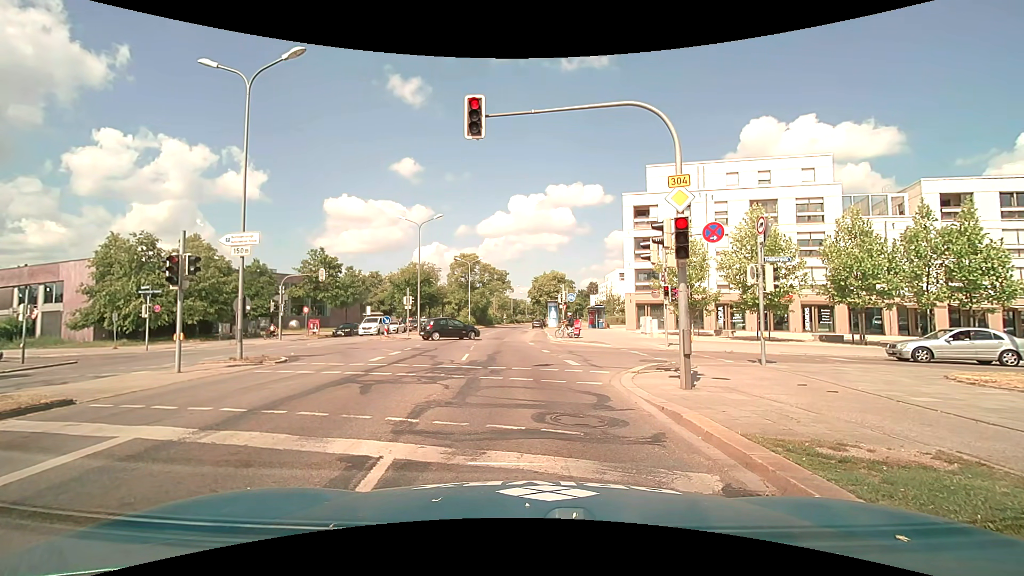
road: primary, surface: asphalt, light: Day
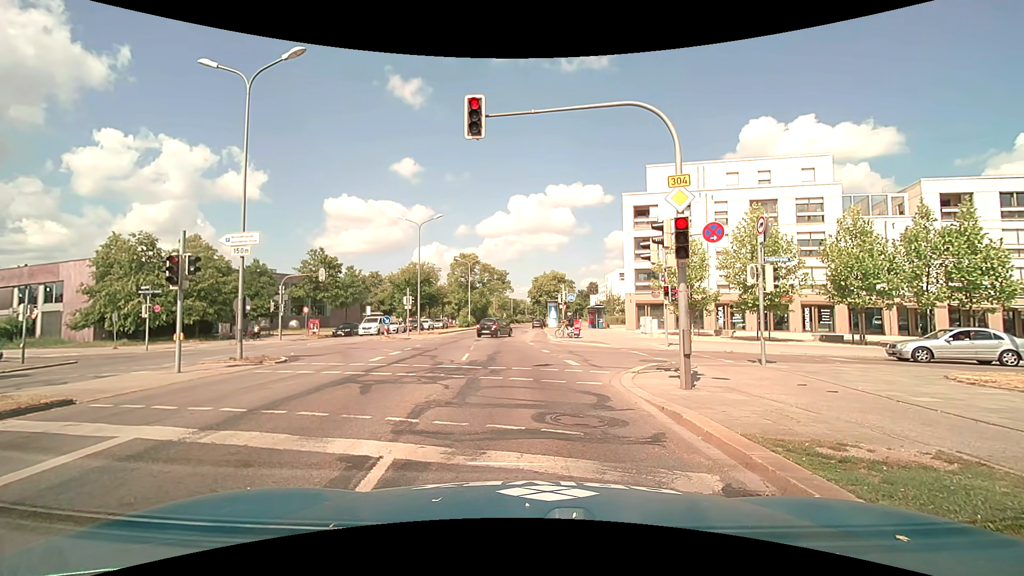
(0.0, 0.0) m; 0°
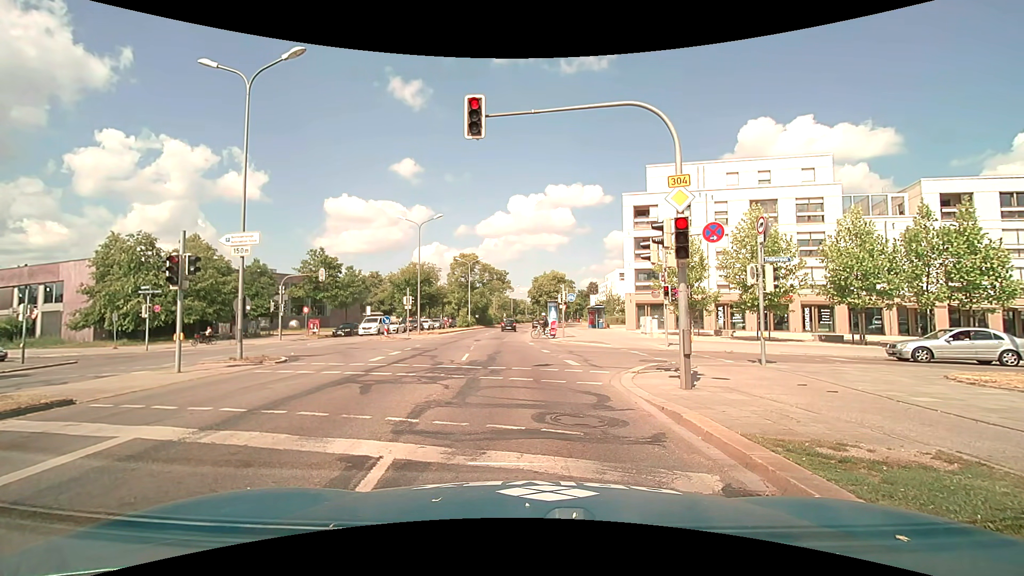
(0.0, 0.0) m; 0°
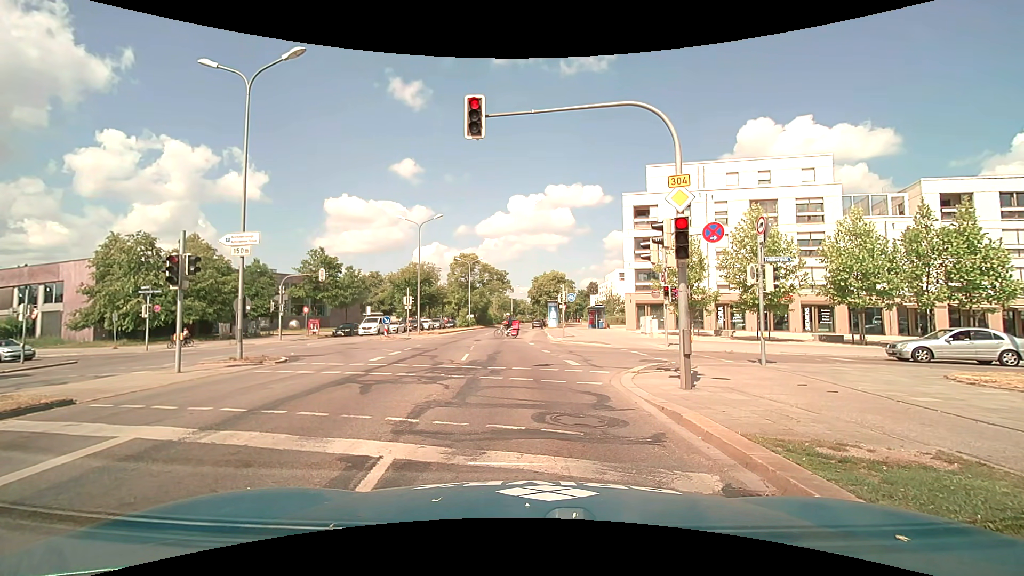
(0.0, 0.0) m; 0°
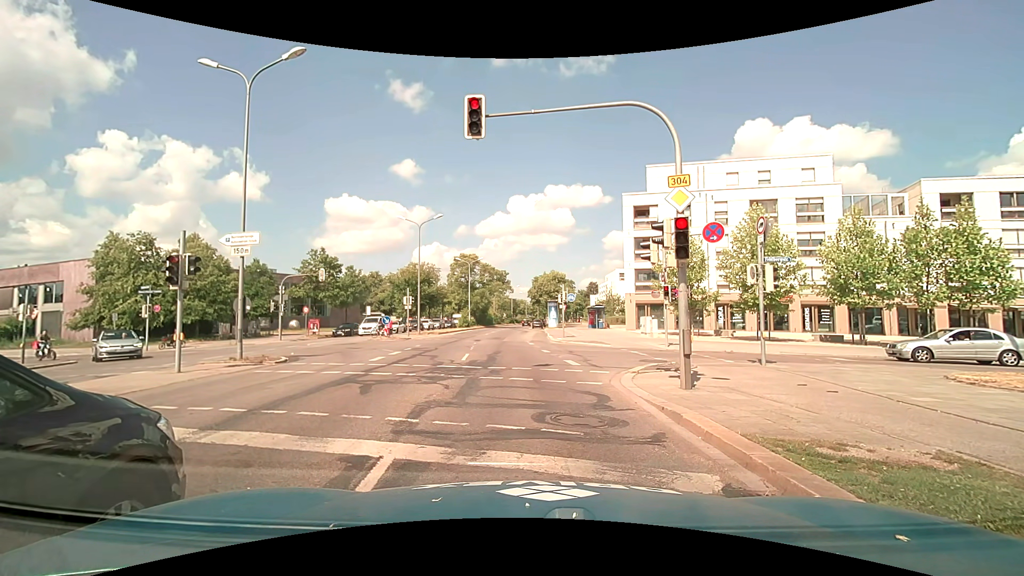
(0.0, 0.0) m; 0°
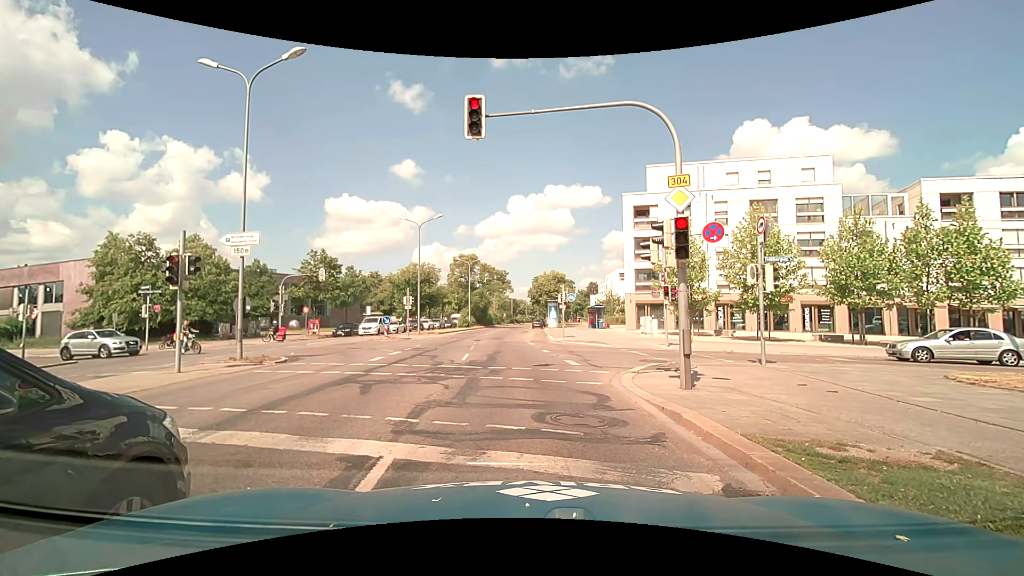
(0.0, 0.0) m; 0°
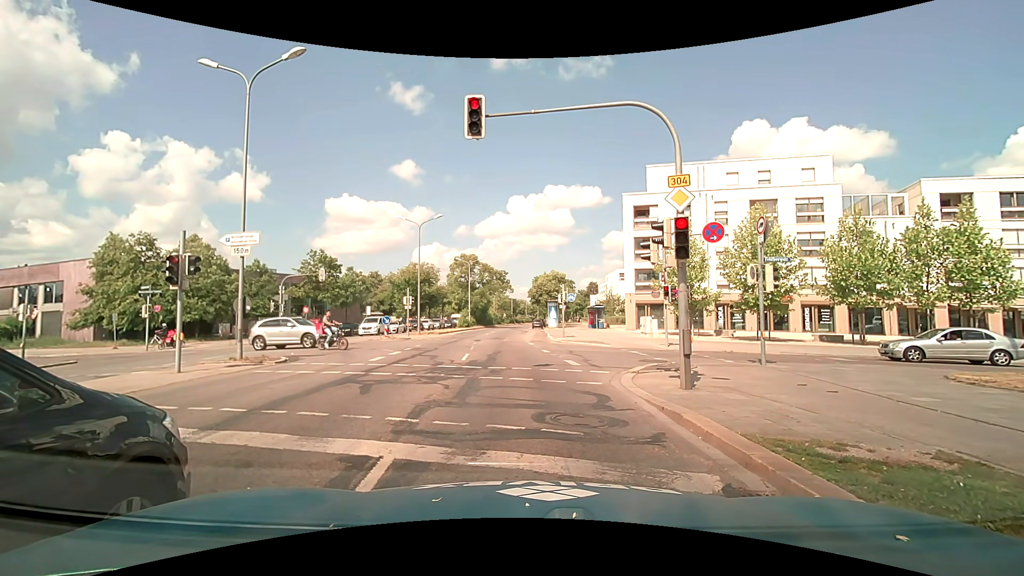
(0.0, 0.0) m; 0°
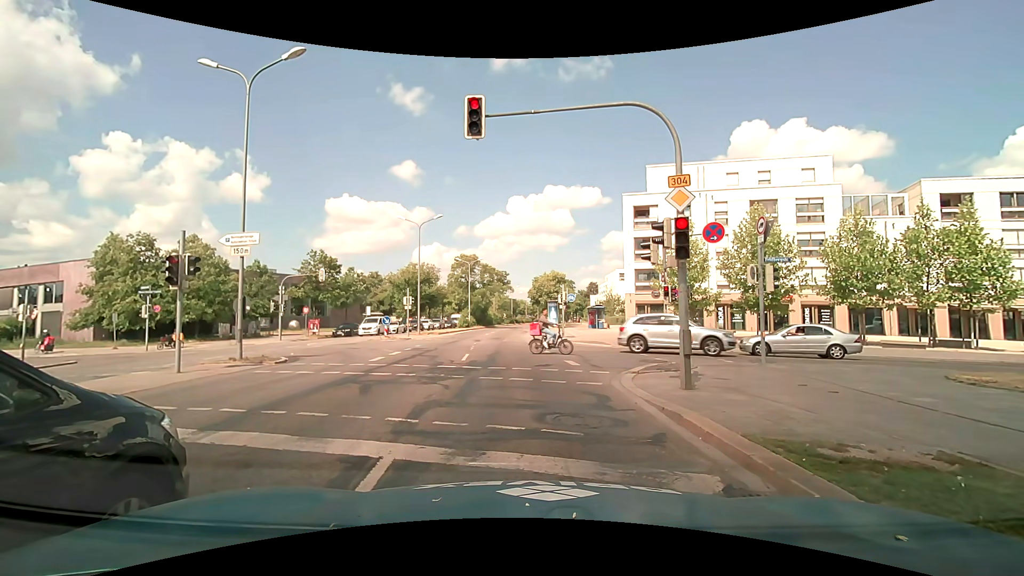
(0.0, 0.0) m; 0°
(0, +10) (-2, +20) (-3, +30) (-3, +40) (-4, +50) (-5, +60) (-6, +70) (-6, +80) (-6, +90) (-6, +100) m
